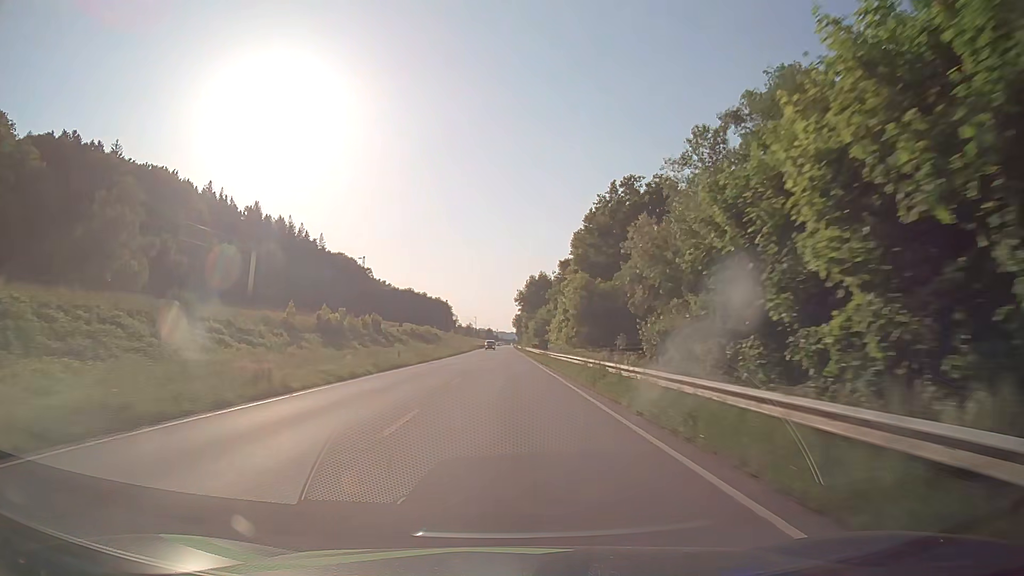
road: primary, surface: asphalt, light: Day
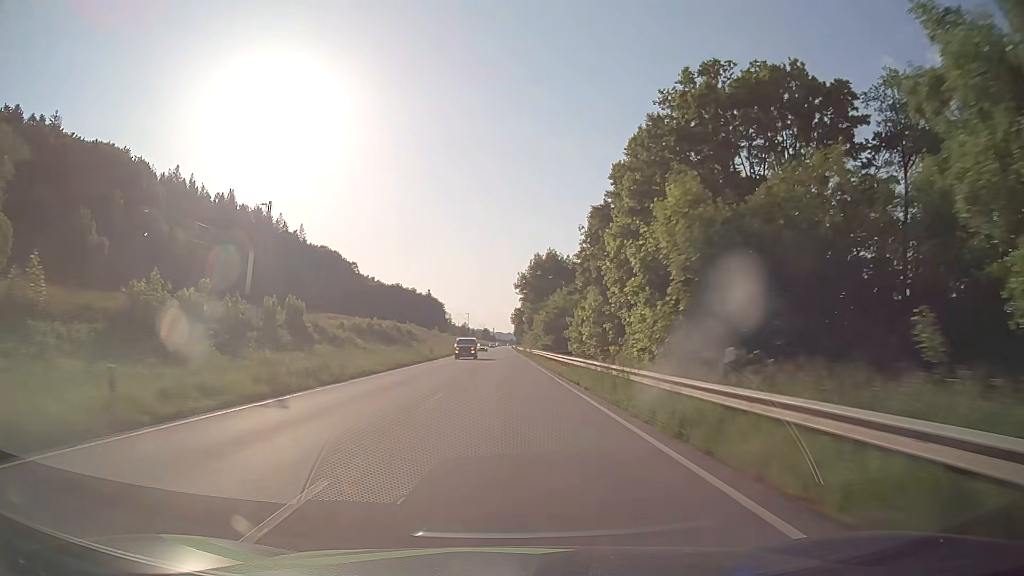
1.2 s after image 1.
(+0.1, +31.6) m; 0°
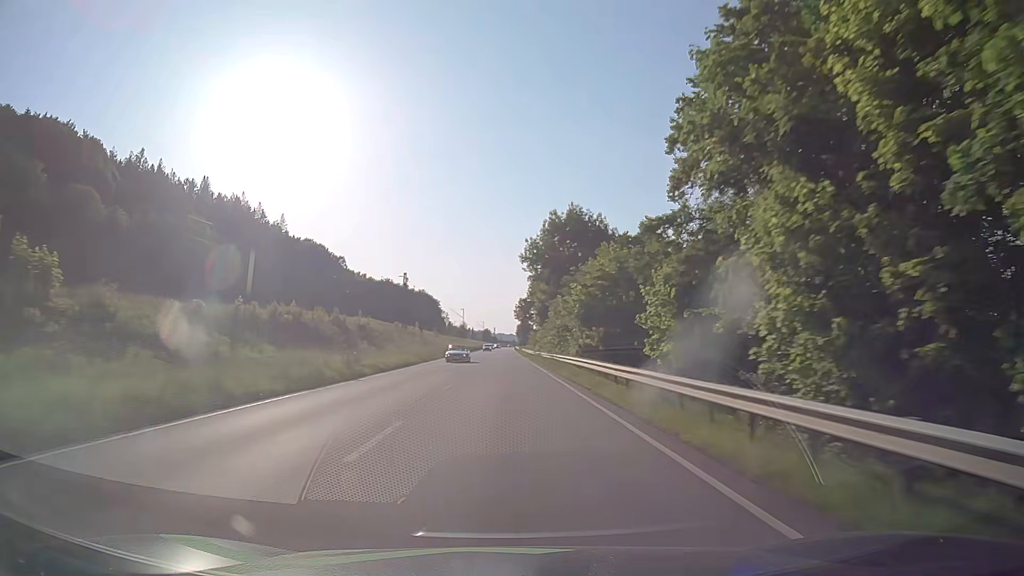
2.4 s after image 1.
(+0.1, +31.6) m; 0°
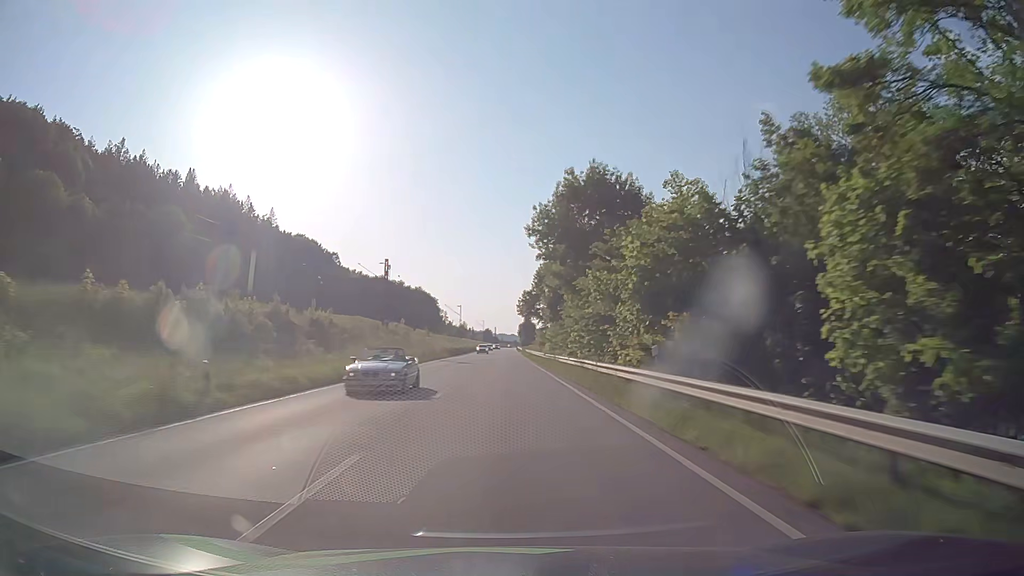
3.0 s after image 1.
(0.0, +15.8) m; 0°
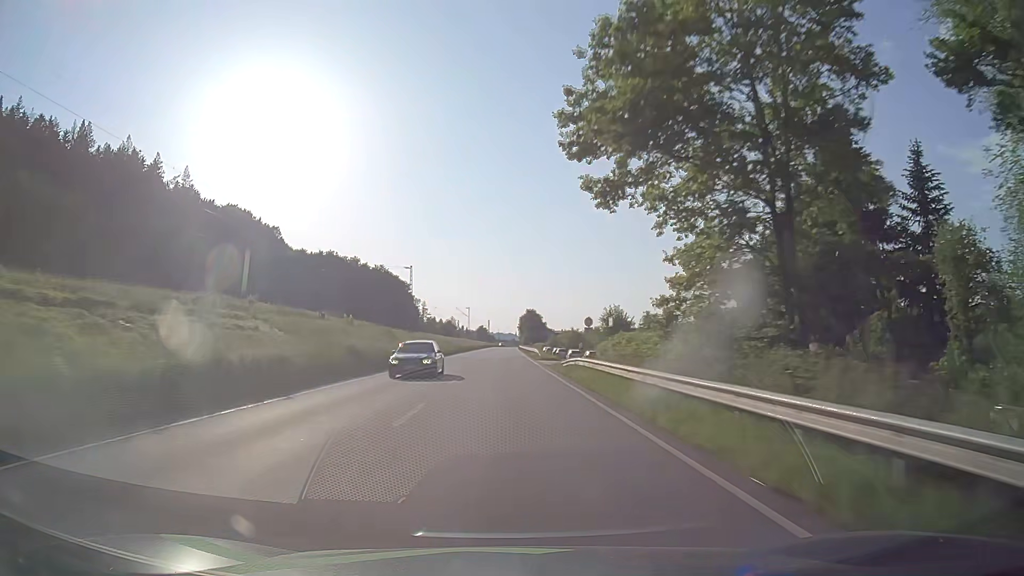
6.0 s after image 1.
(0.0, +78.9) m; 0°
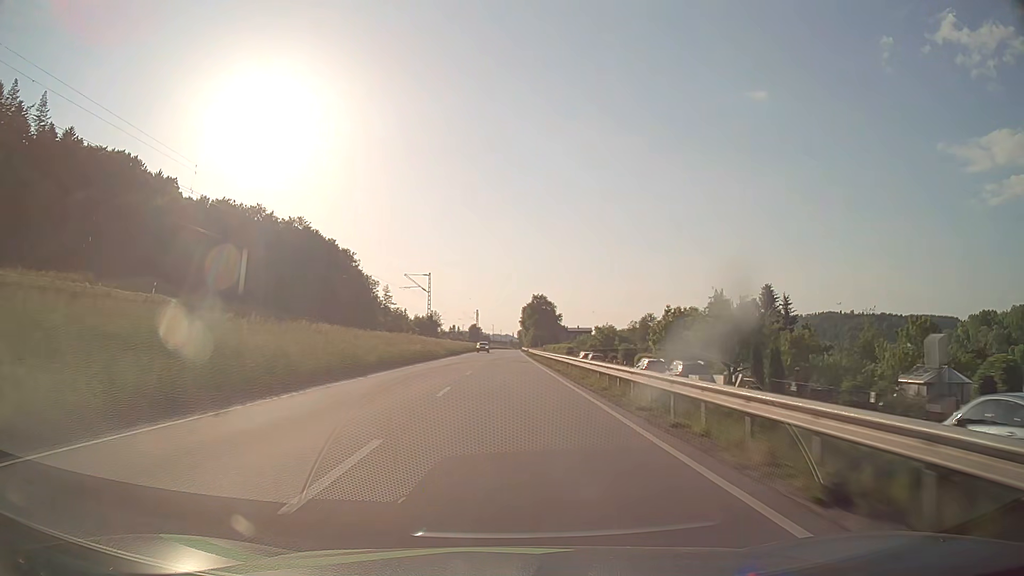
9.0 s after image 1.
(0.0, +78.9) m; 0°
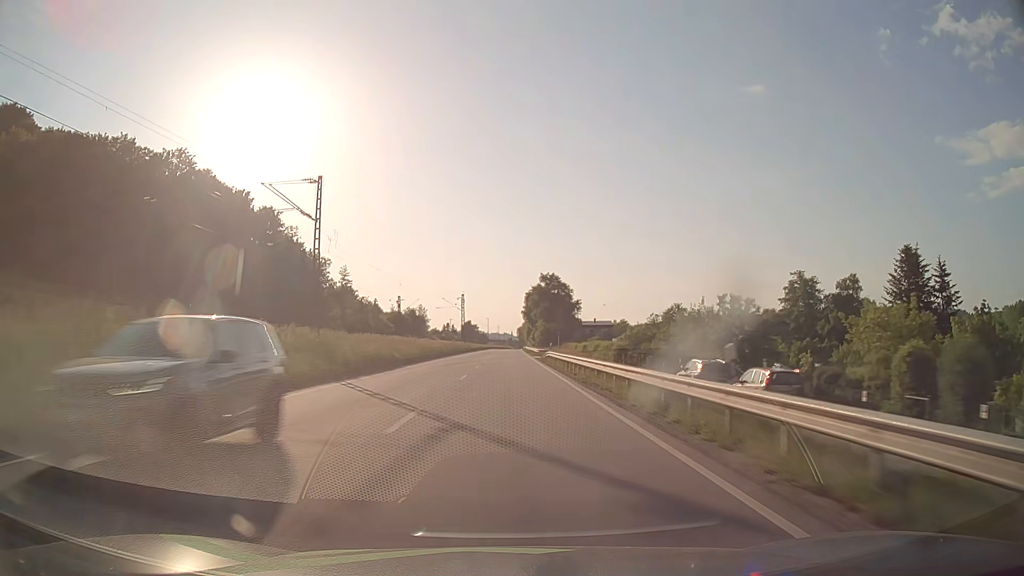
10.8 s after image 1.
(+0.2, +47.4) m; 0°
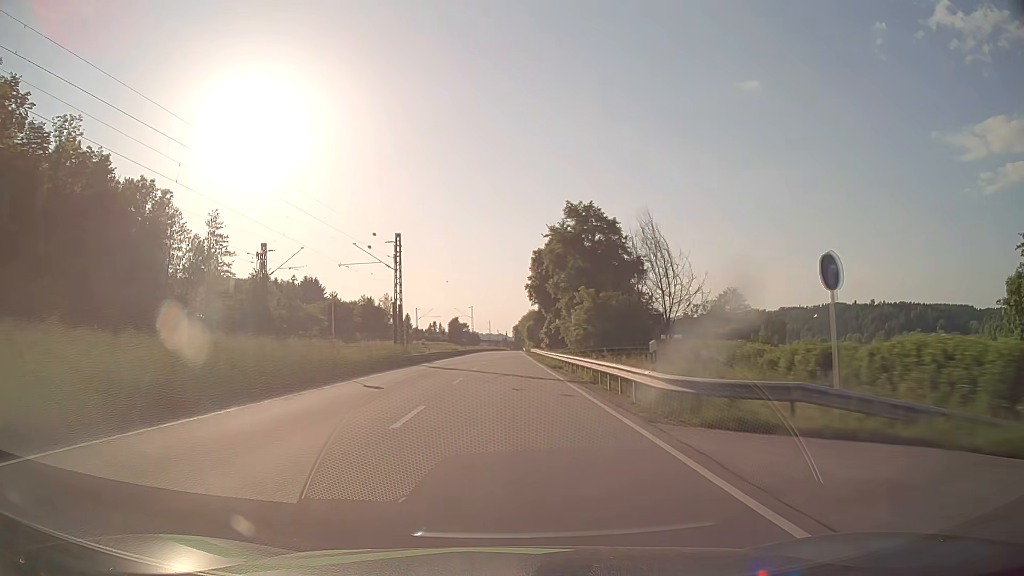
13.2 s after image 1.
(+0.2, +63.2) m; 0°
(0, +10) (0, +20) (0, +30) (0, +40) (0, +50) (0, +60) (0, +70) (0, +80) (0, +90) (+1, +100) m
